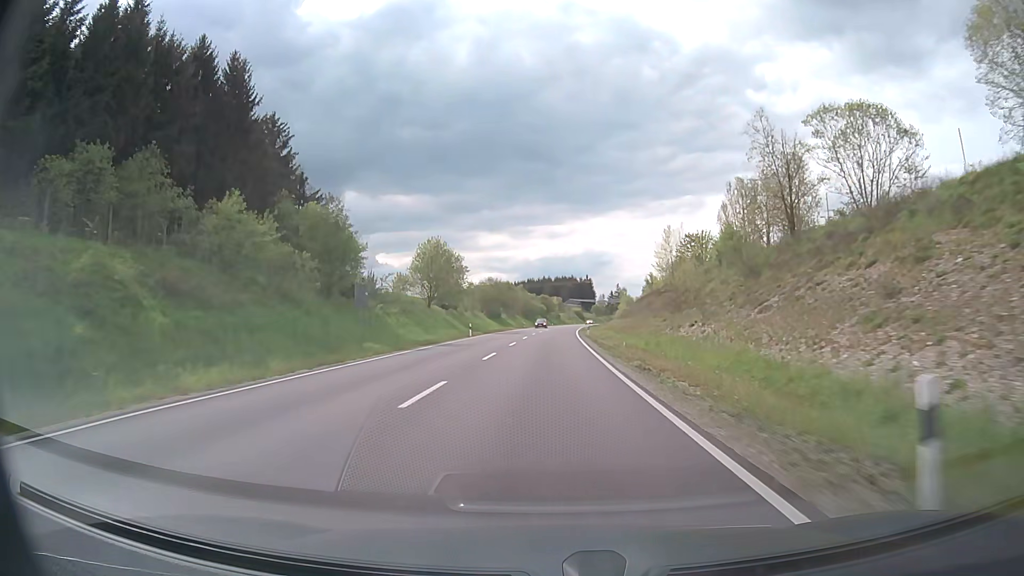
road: primary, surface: asphalt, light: Day
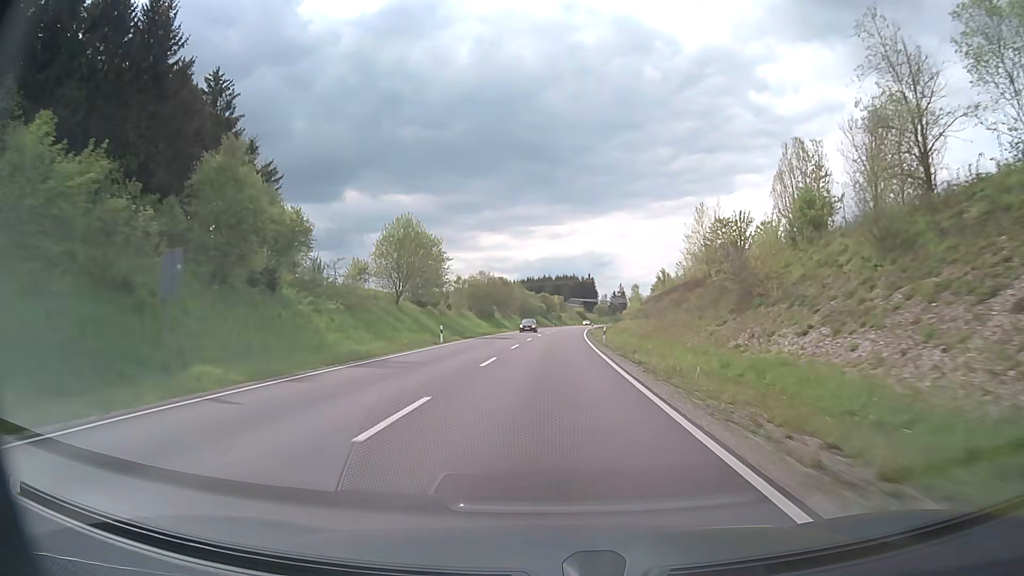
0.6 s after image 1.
(0.0, +14.9) m; 0°
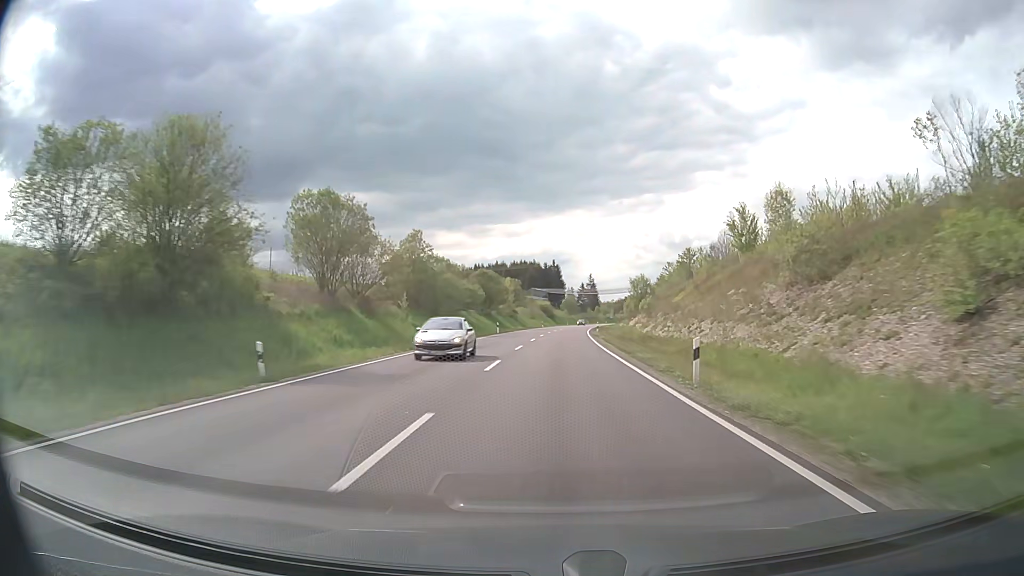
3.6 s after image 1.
(+2.0, +74.6) m; +3°
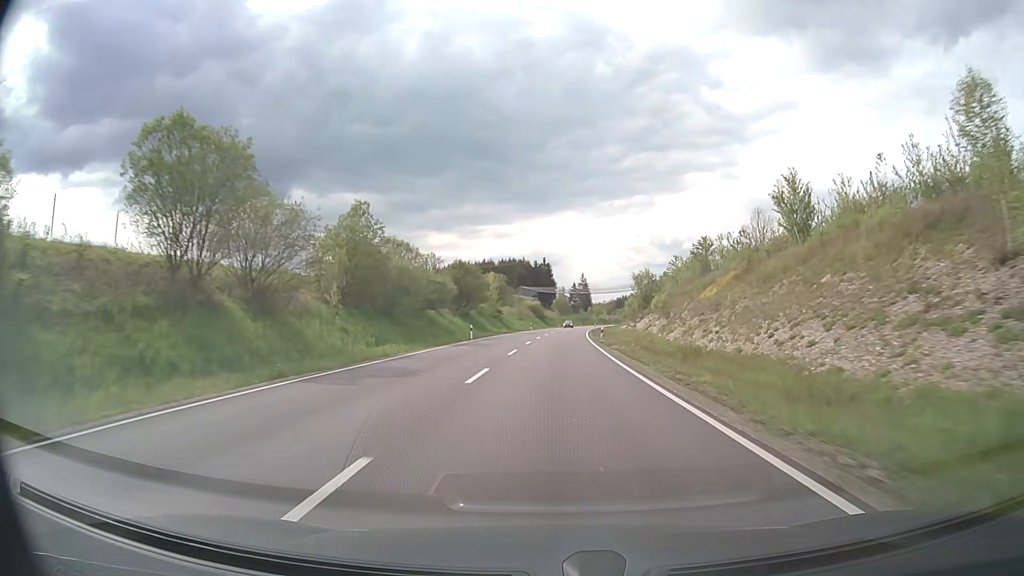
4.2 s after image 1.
(+0.1, +15.0) m; +1°
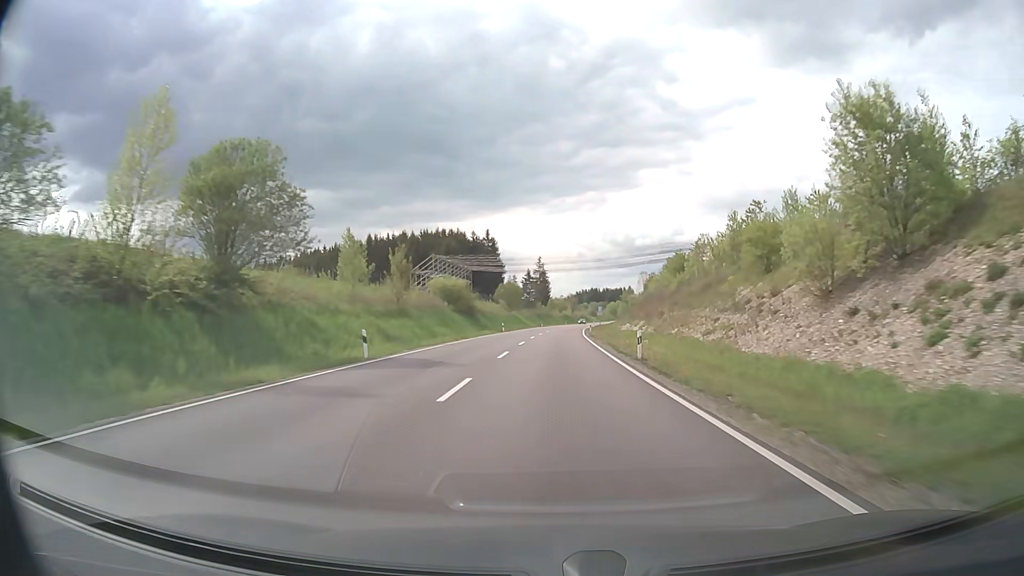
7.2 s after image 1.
(+2.1, +76.1) m; +4°
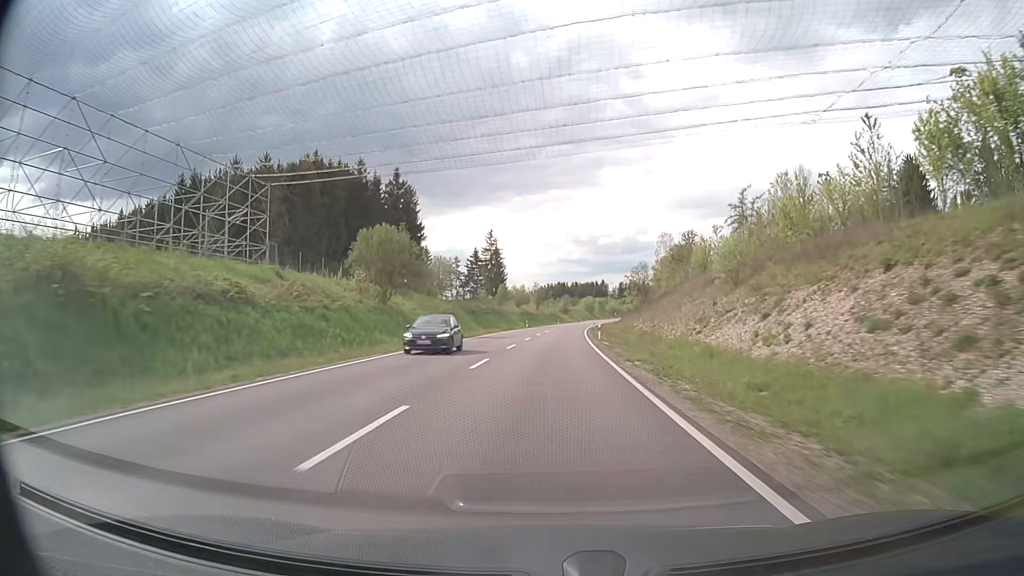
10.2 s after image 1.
(+2.2, +77.6) m; +3°
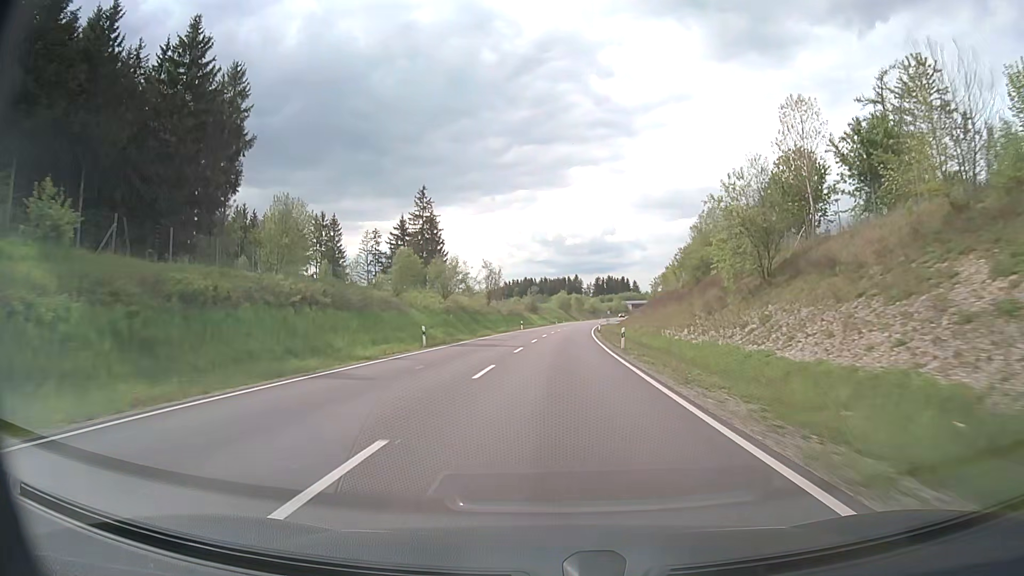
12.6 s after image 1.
(+1.3, +63.0) m; +3°
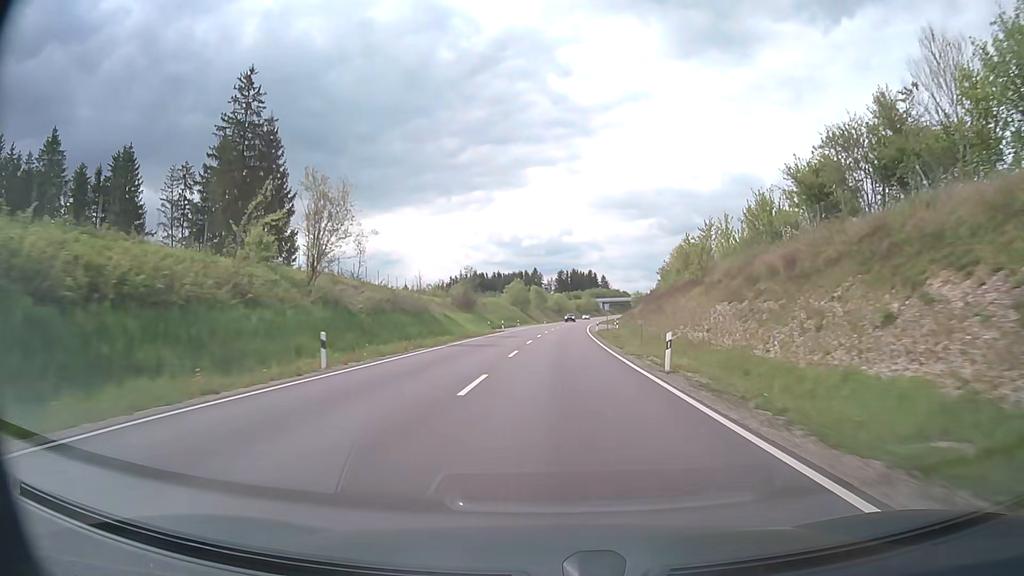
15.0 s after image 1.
(+1.9, +63.9) m; +3°
(0, +10) (0, +20) (0, +30) (+1, +40) (+1, +50) (+2, +60) (+2, +70) (+3, +80) (+3, +90) (+4, +100) m
